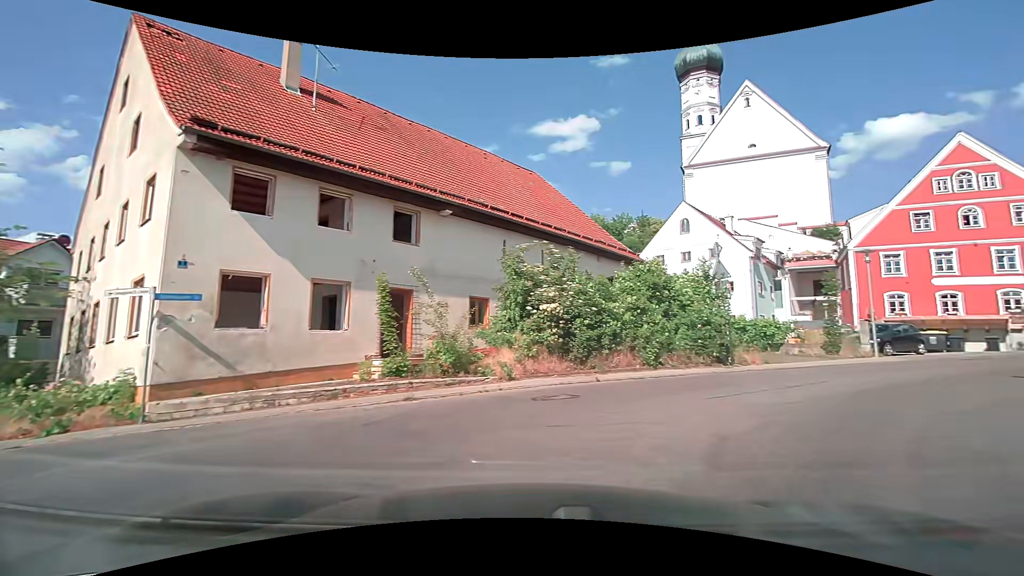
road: tertiary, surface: asphalt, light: Day
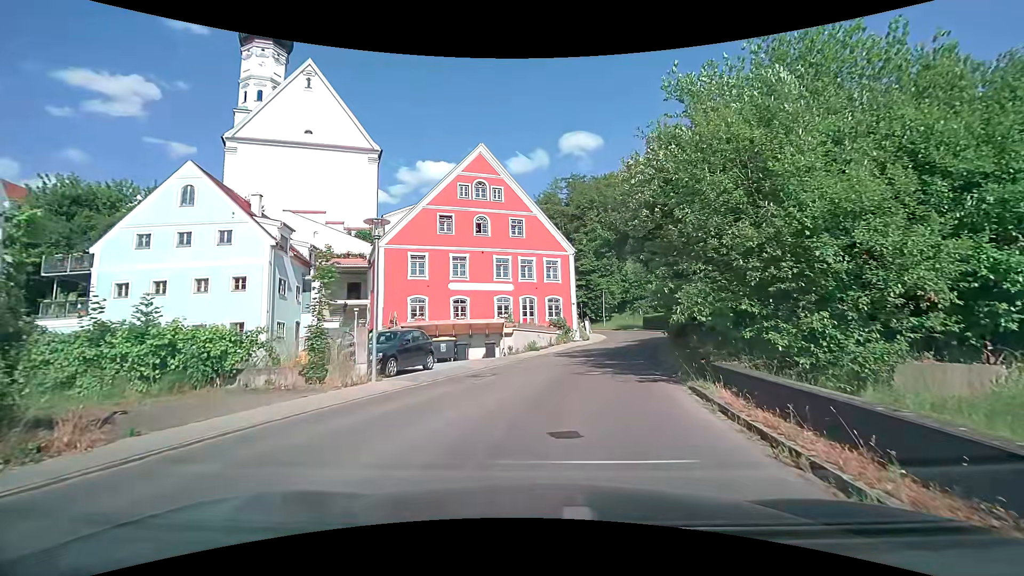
(+5.7, +9.7) m; +48°
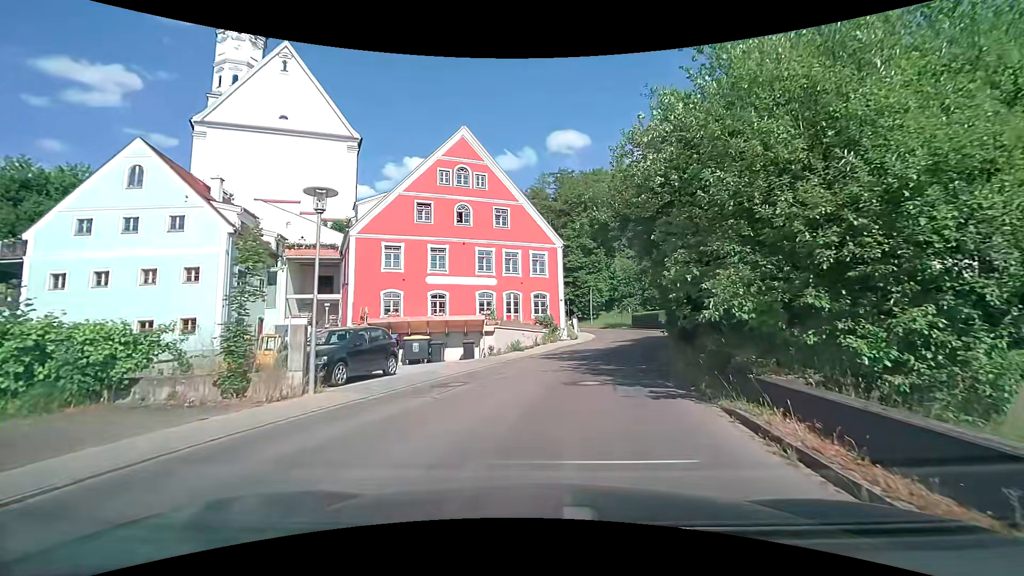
(0.0, +2.8) m; +2°
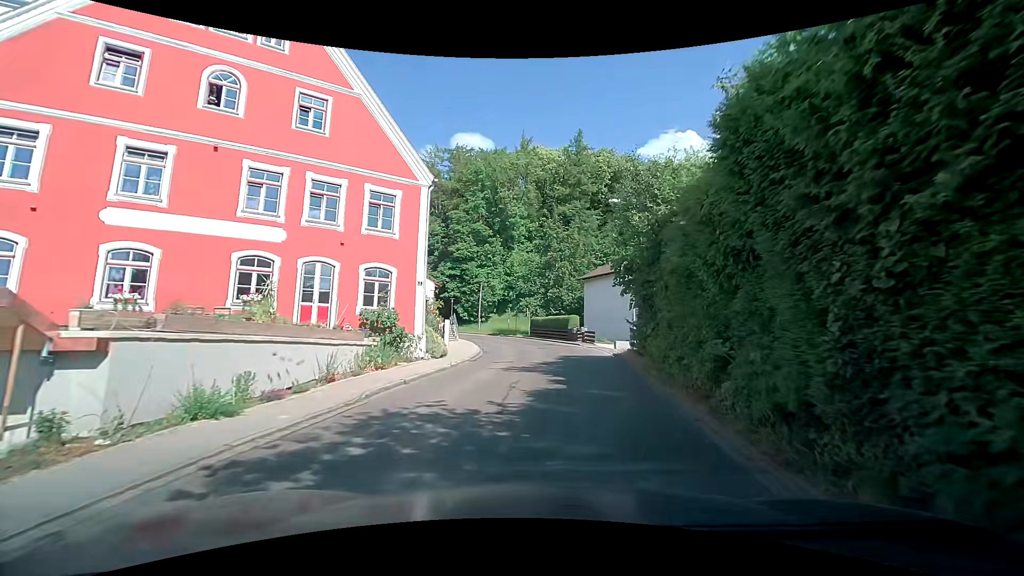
(+1.7, +17.1) m; +9°
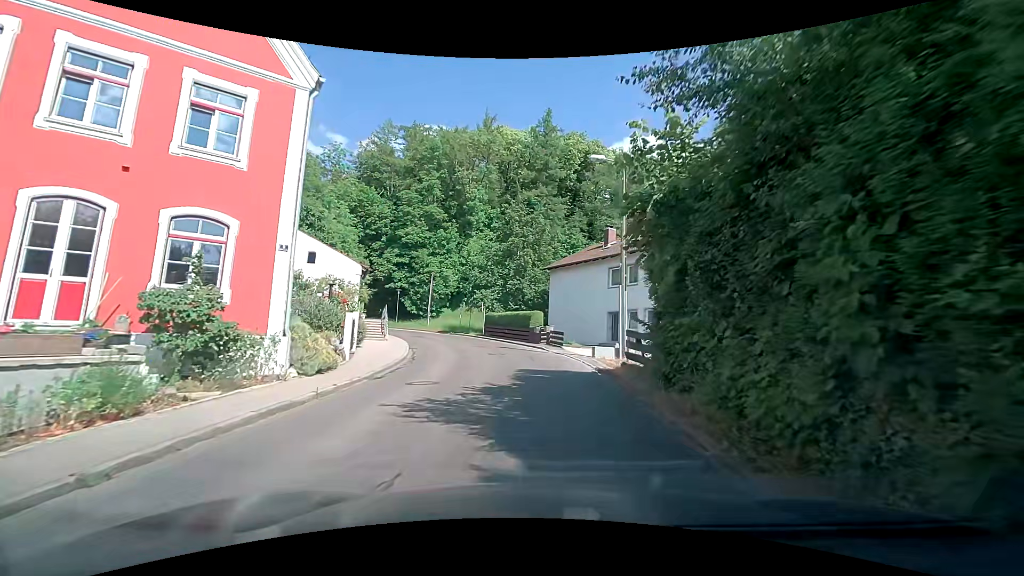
(+0.7, +7.8) m; +7°
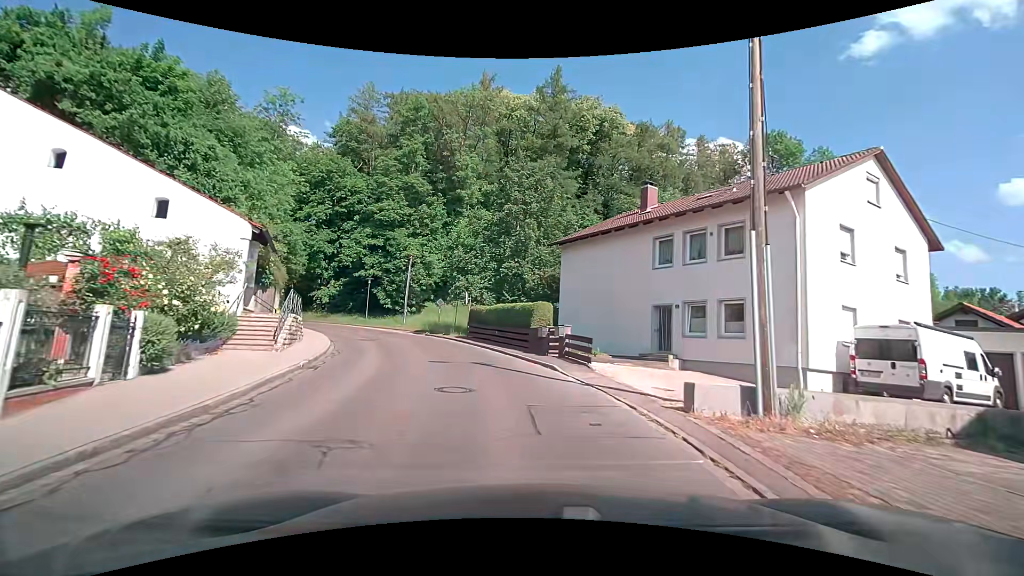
(+0.2, +12.0) m; +1°
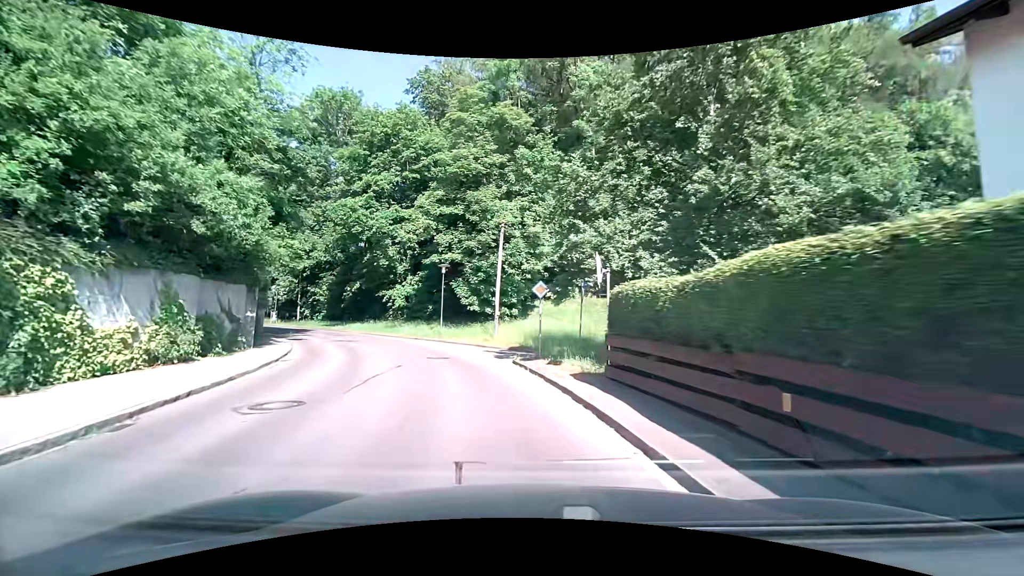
(-2.2, +19.5) m; -16°
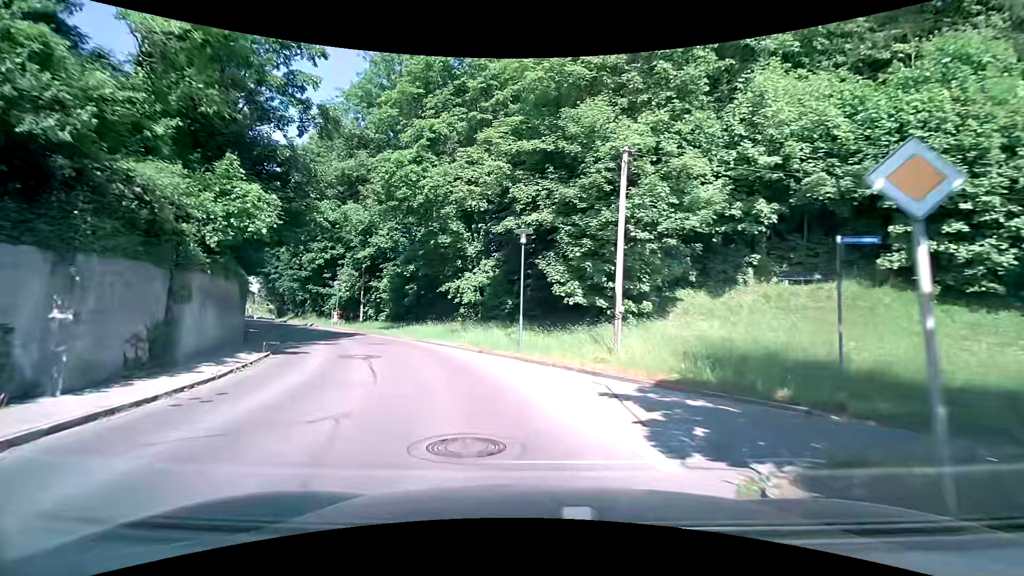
(-1.2, +12.5) m; -11°
(-1, +10) (-4, +19) (-9, +28) (-14, +37) (-20, +45) (-26, +52) (-32, +60) (-38, +69) (-43, +77) (-48, +86) m
